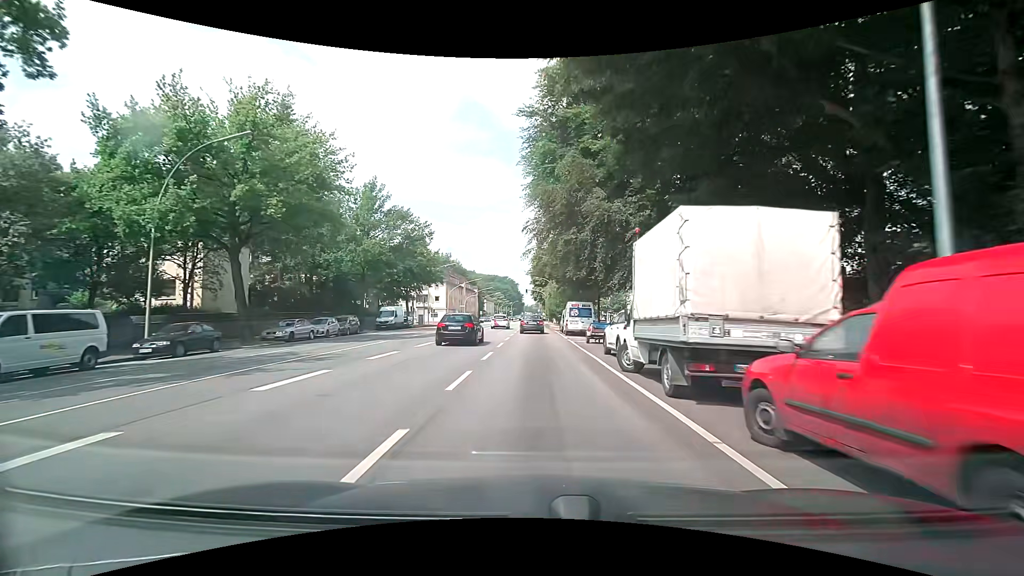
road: primary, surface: asphalt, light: Day
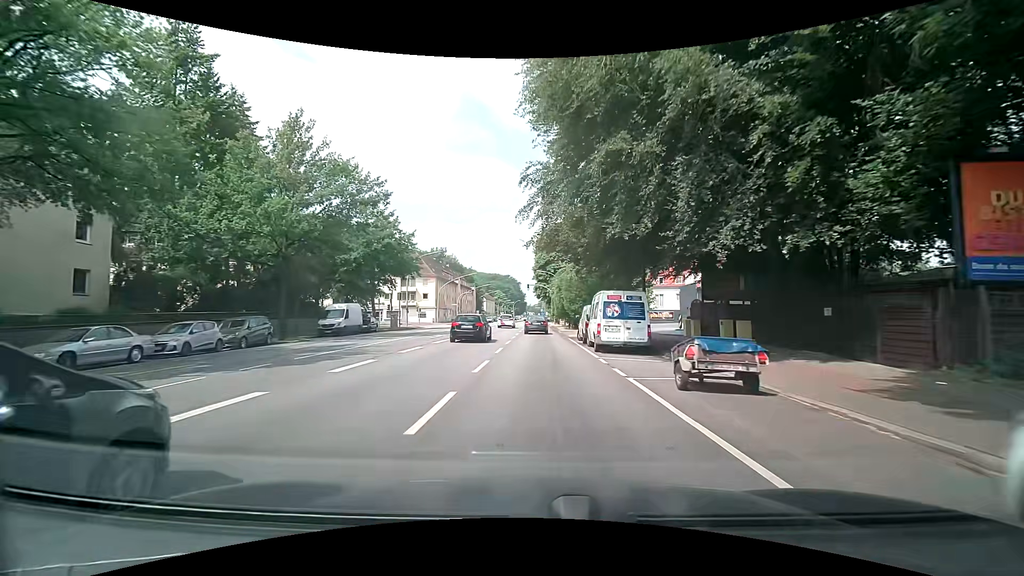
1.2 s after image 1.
(-0.1, +15.1) m; 0°
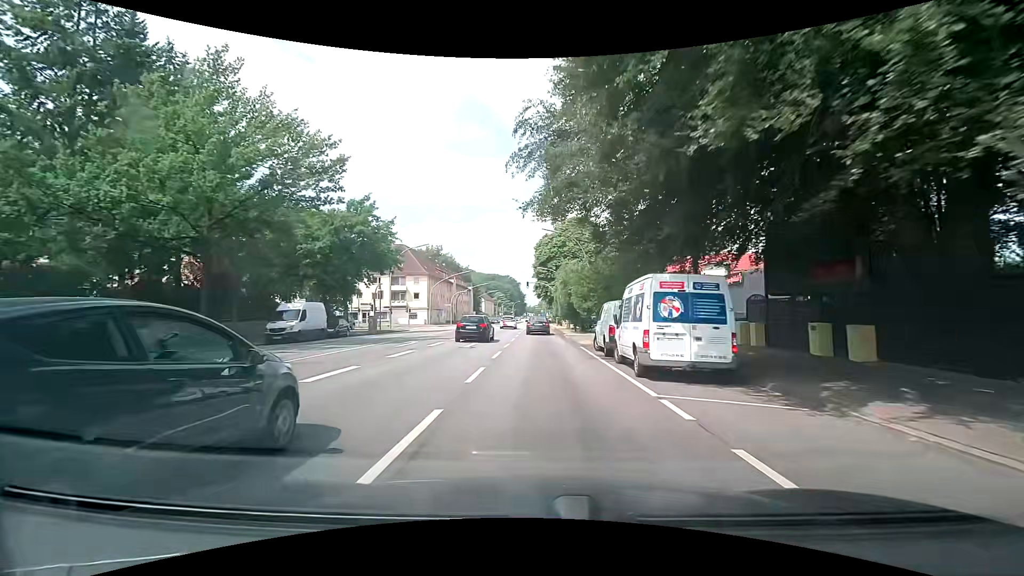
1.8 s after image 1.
(0.0, +7.6) m; 0°
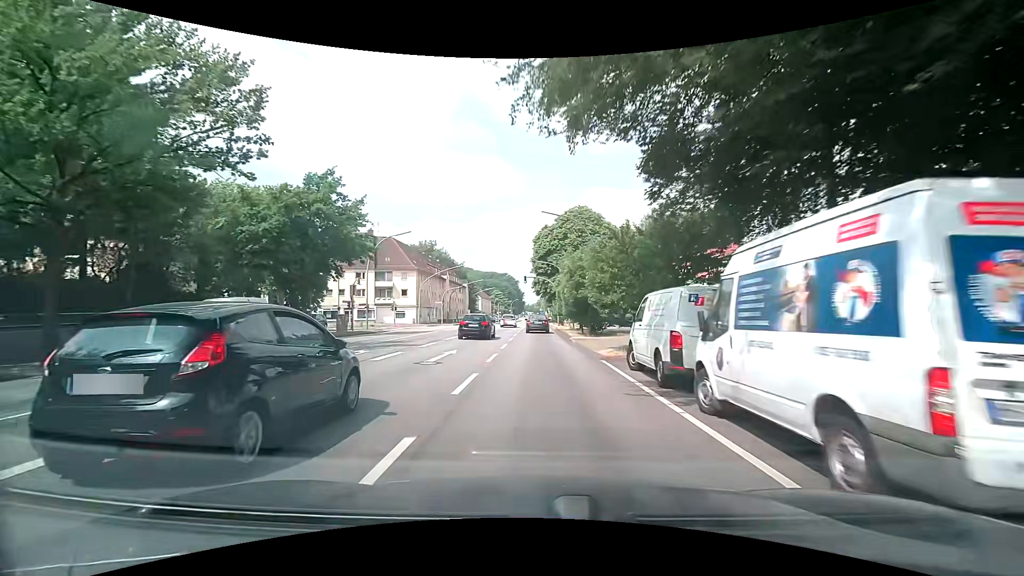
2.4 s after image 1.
(0.0, +7.6) m; 0°
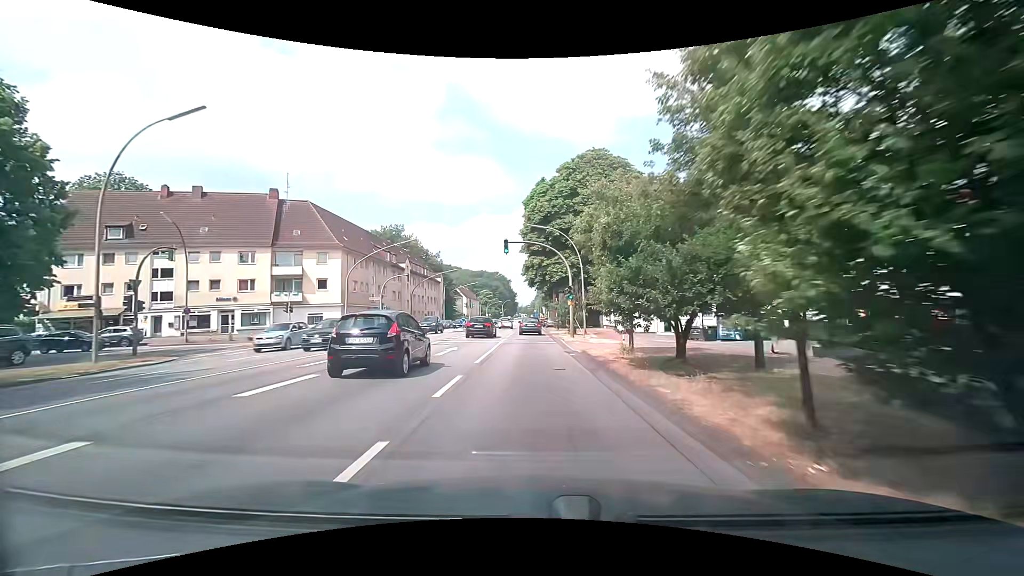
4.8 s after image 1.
(+0.2, +30.3) m; +1°
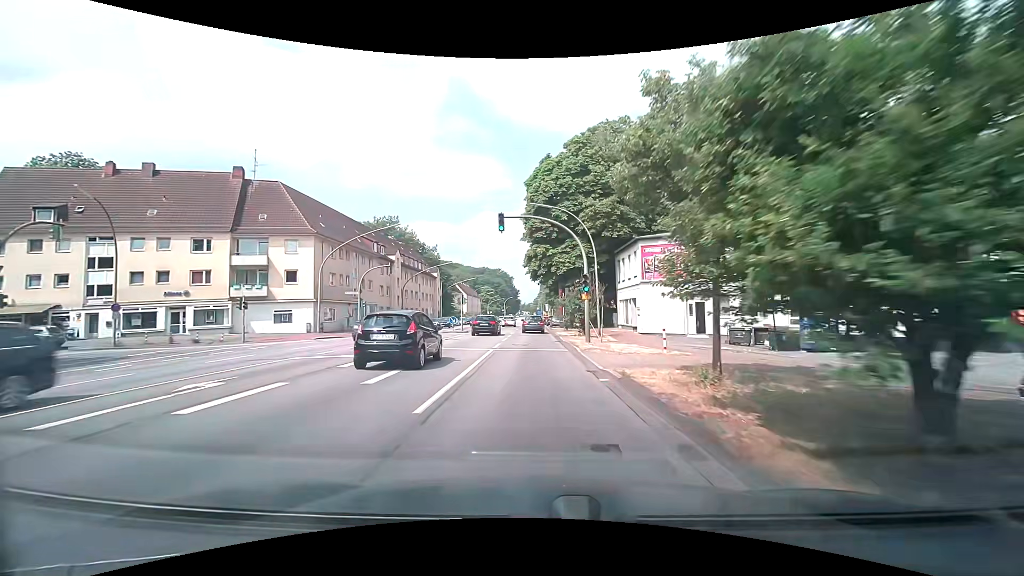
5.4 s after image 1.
(0.0, +7.5) m; -1°
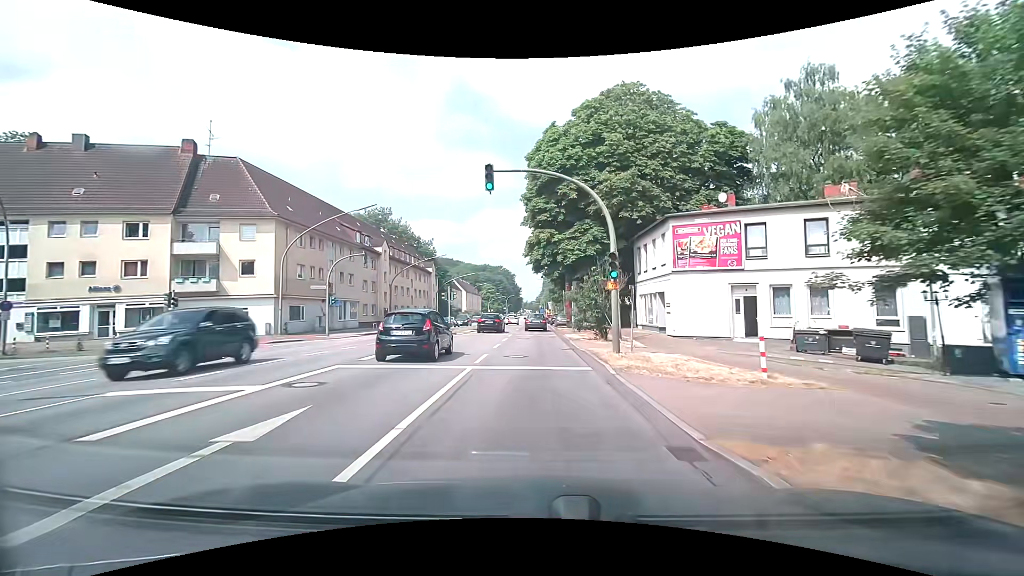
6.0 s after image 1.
(0.0, +7.5) m; 0°
